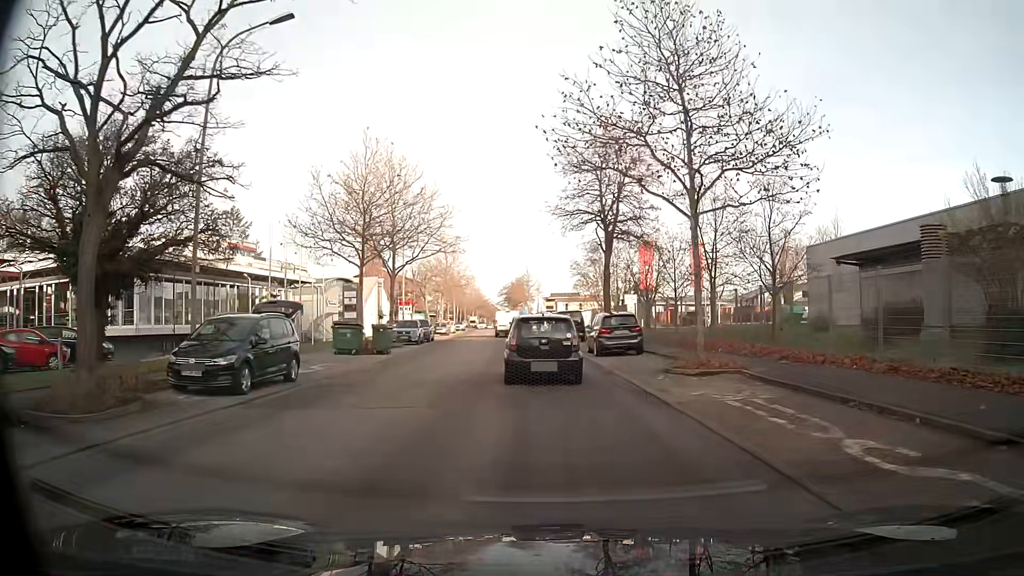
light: Day
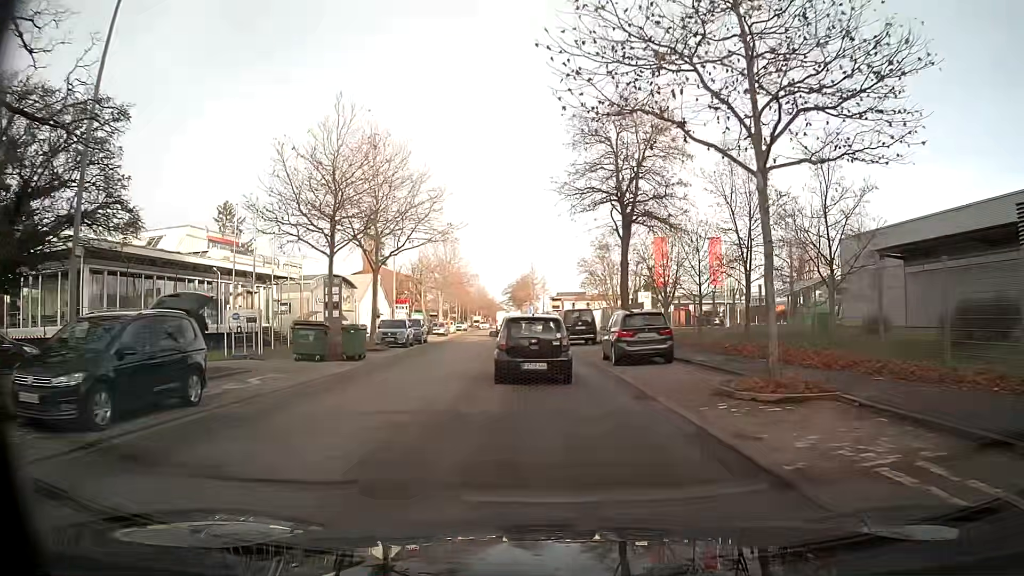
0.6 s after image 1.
(0.0, +5.3) m; -1°
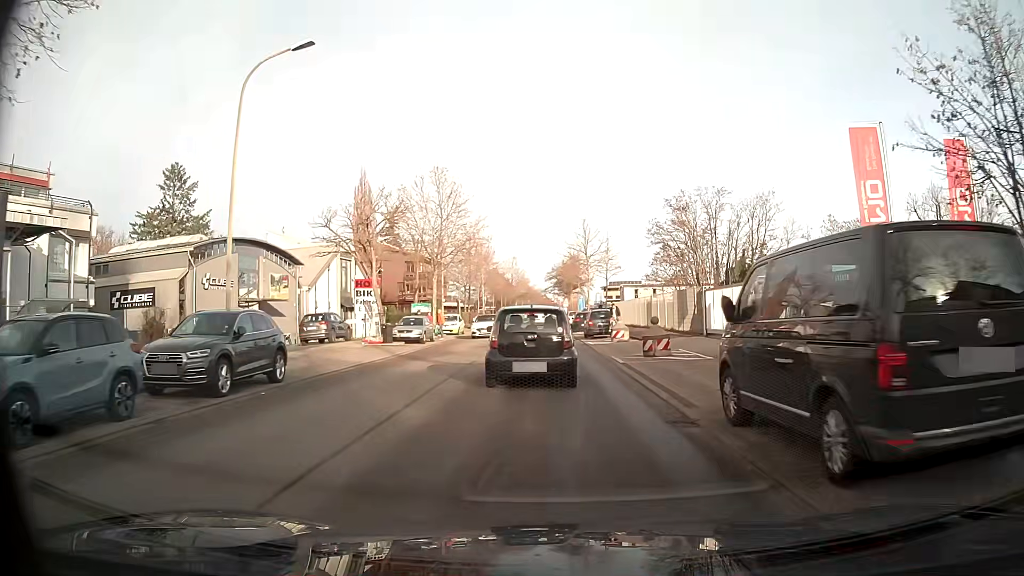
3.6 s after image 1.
(-1.4, +31.3) m; -4°
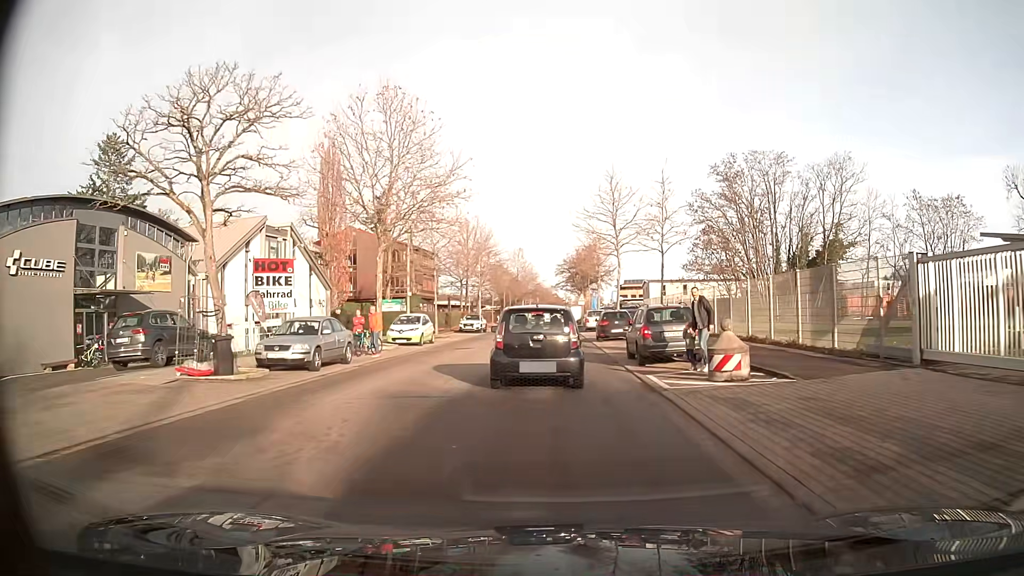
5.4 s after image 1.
(-0.1, +17.3) m; -1°
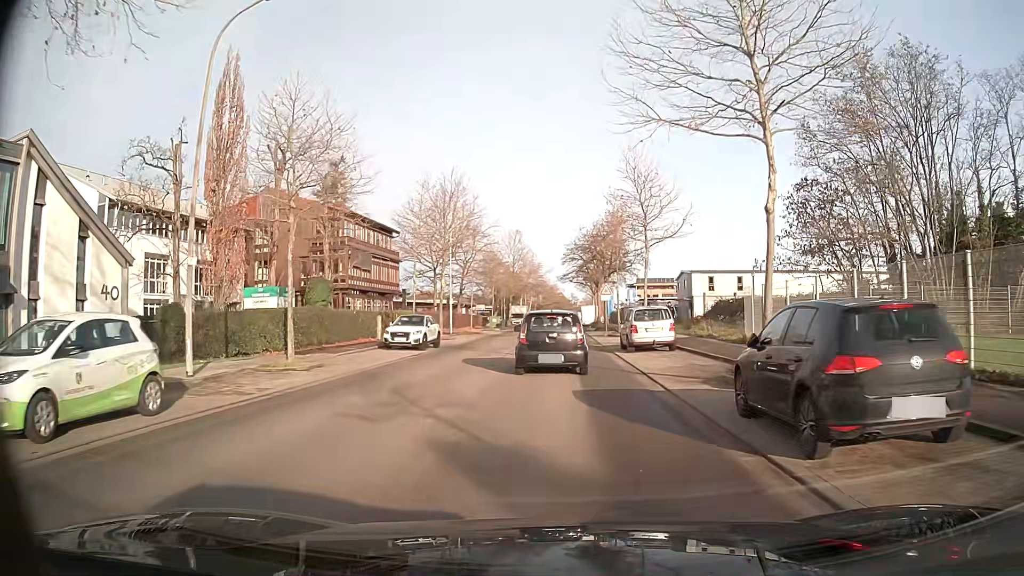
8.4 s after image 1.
(-0.2, +25.8) m; 0°
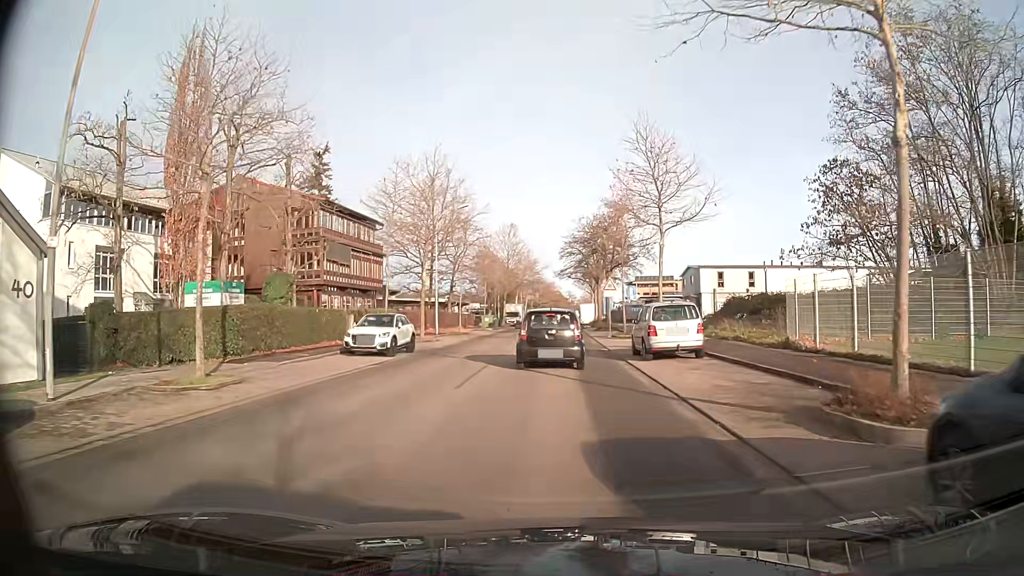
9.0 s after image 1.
(0.0, +5.2) m; 0°
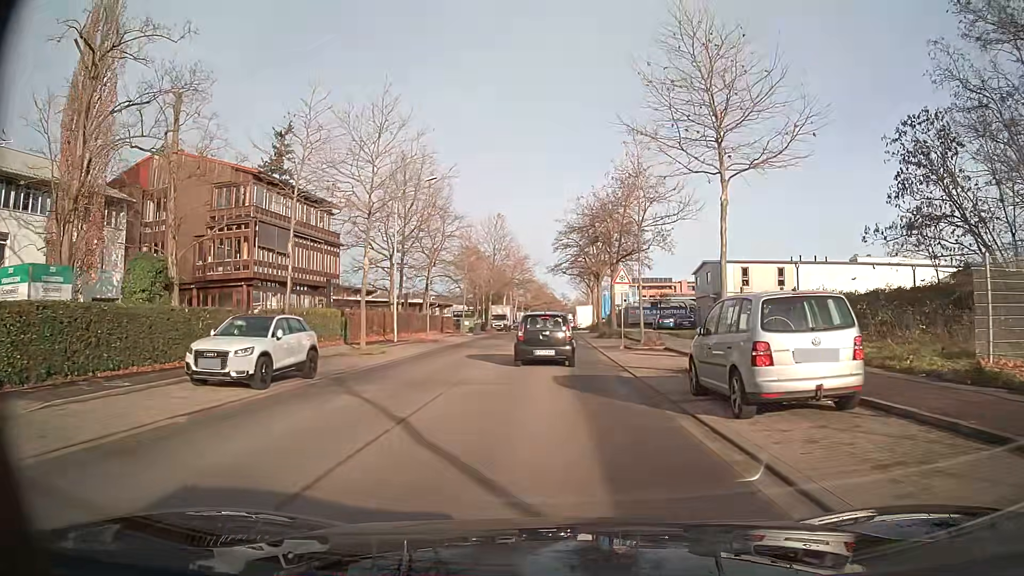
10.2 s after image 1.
(+0.1, +10.6) m; +1°
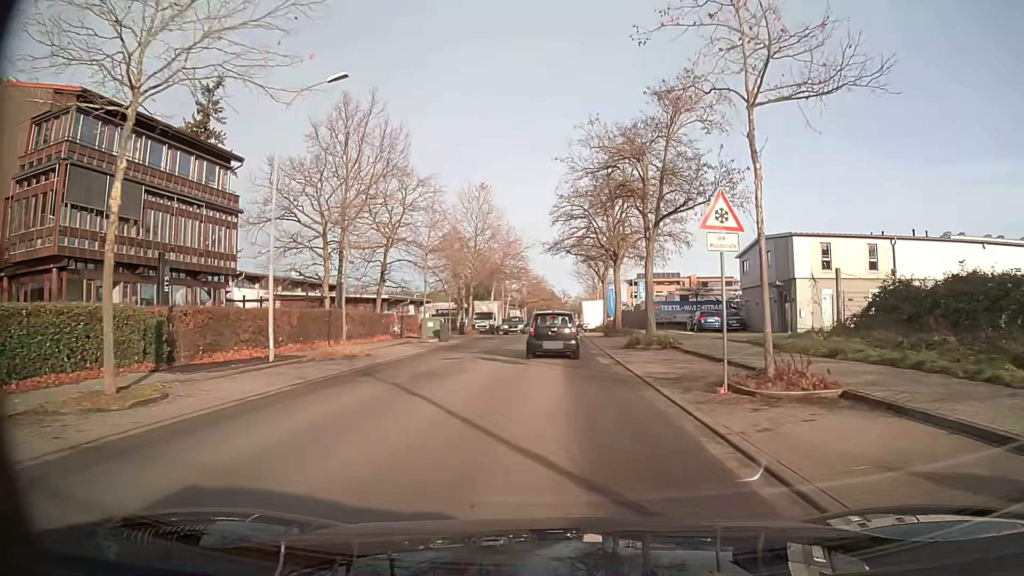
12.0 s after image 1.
(0.0, +16.9) m; 0°
(0, +10) (0, +20) (0, +30) (0, +40) (0, +50) (+1, +60) (+1, +70) (+1, +80) (+2, +90) (+2, +100) m
